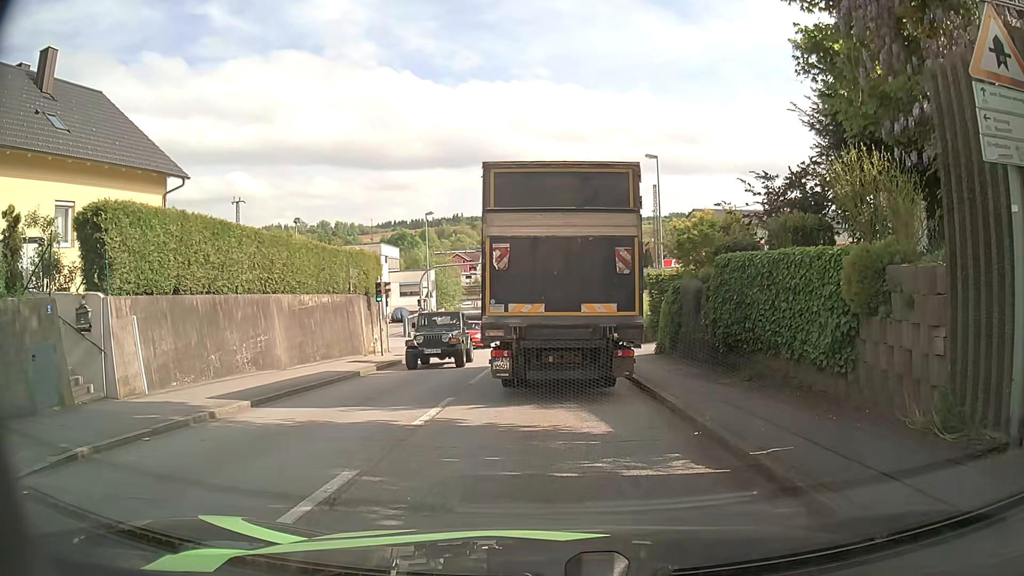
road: tertiary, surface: asphalt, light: Day
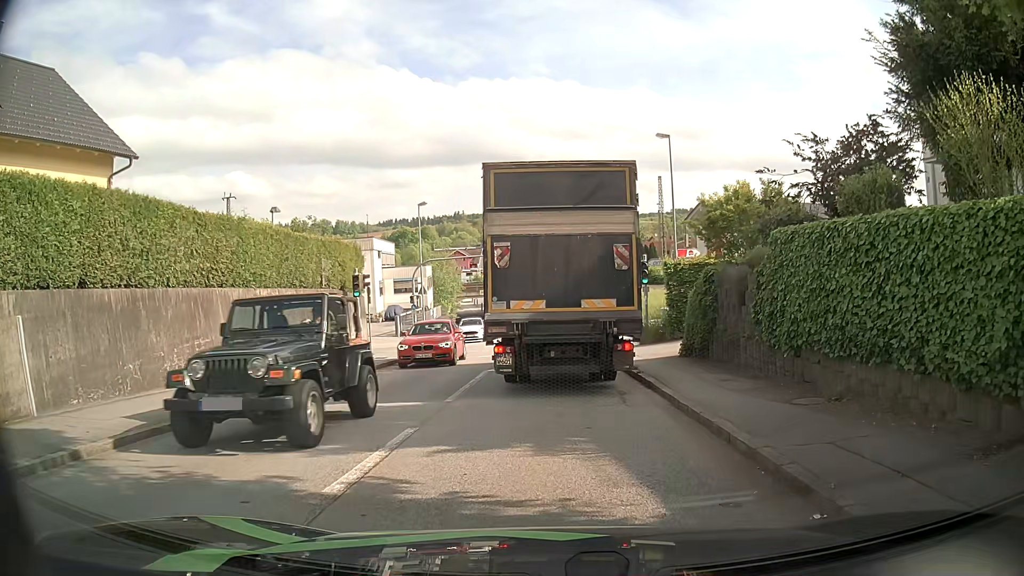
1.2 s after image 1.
(0.0, +3.8) m; -1°
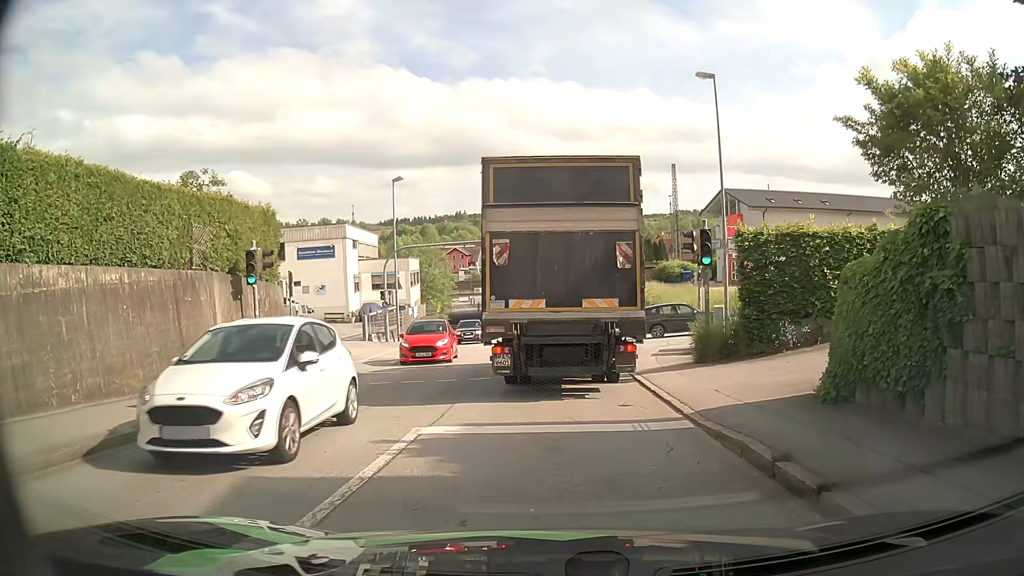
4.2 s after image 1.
(+0.1, +9.3) m; +1°
(0, +10) (0, +20) (-2, +30) (-11, +33) (-21, +32) (-31, +30) (-41, +29) (-51, +28) (-60, +27) (-70, +25) m
